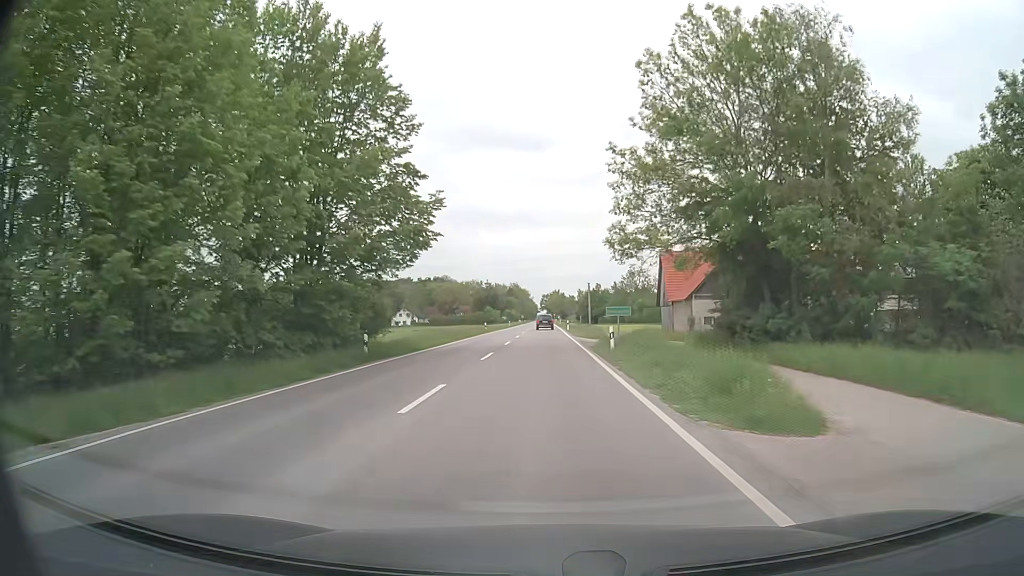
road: secondary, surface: asphalt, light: Day
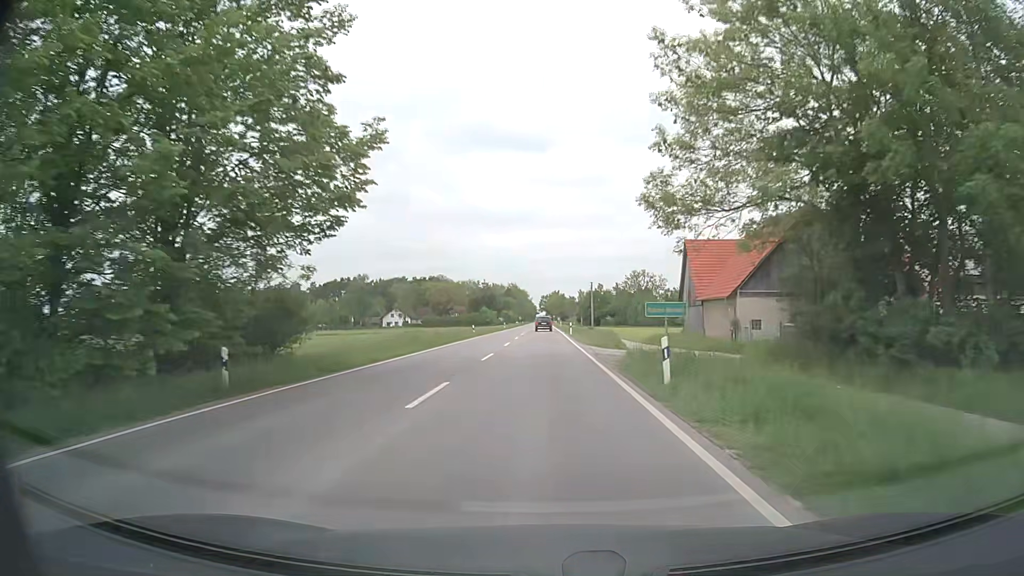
(0.0, +11.4) m; 0°
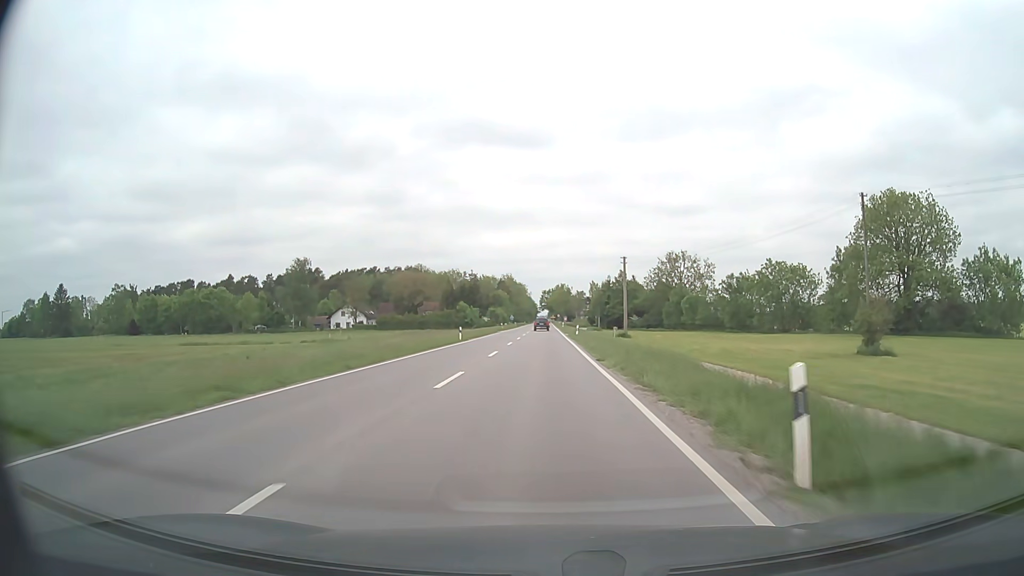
(+0.1, +56.6) m; 0°
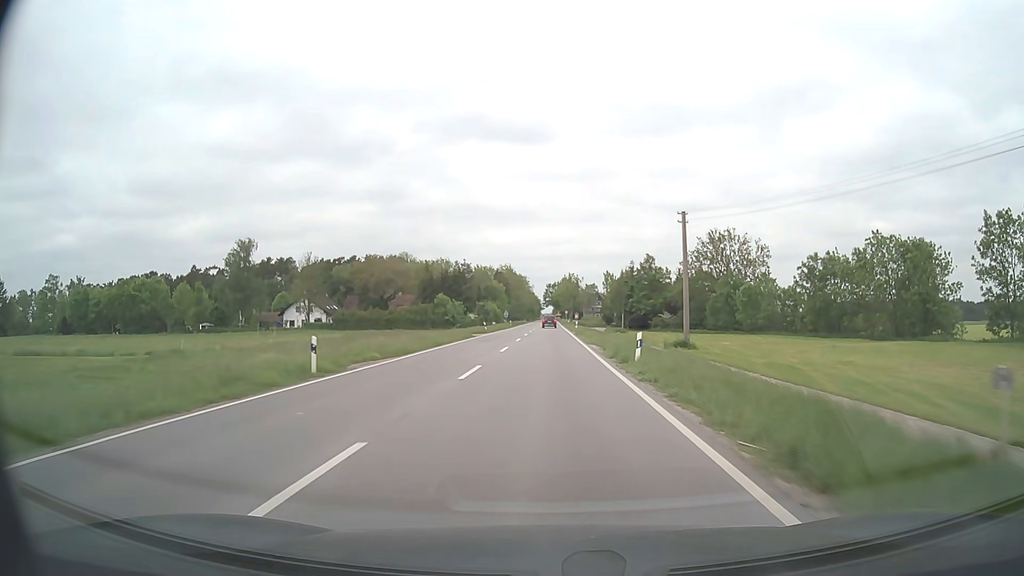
(-0.1, +34.2) m; 0°
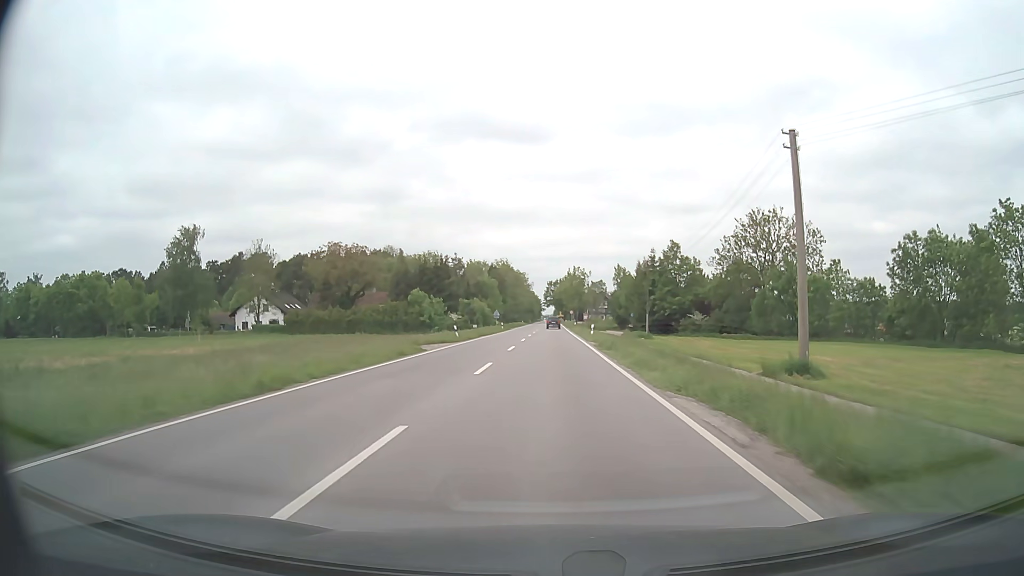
(0.0, +22.8) m; 0°
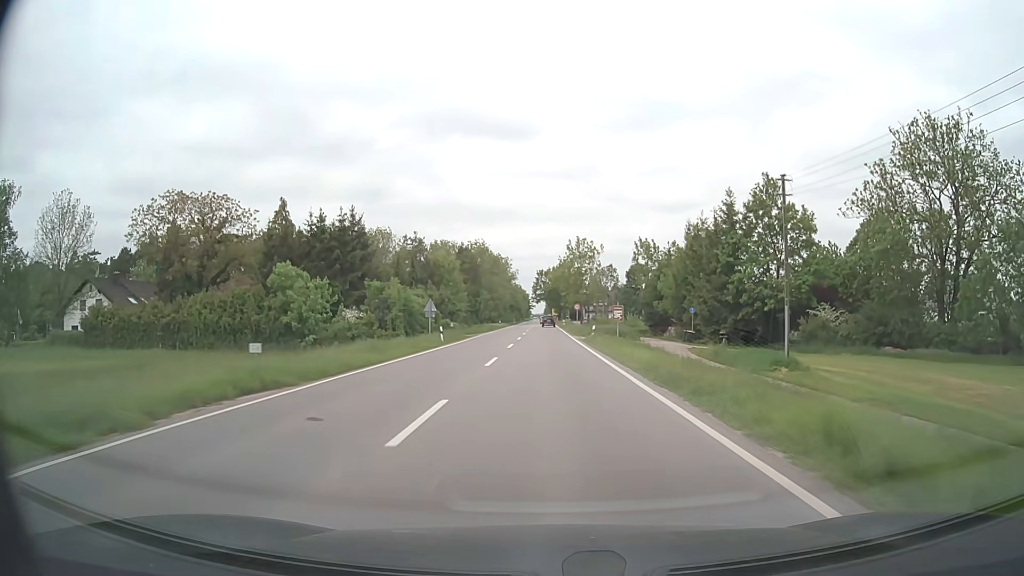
(+0.1, +45.2) m; +1°
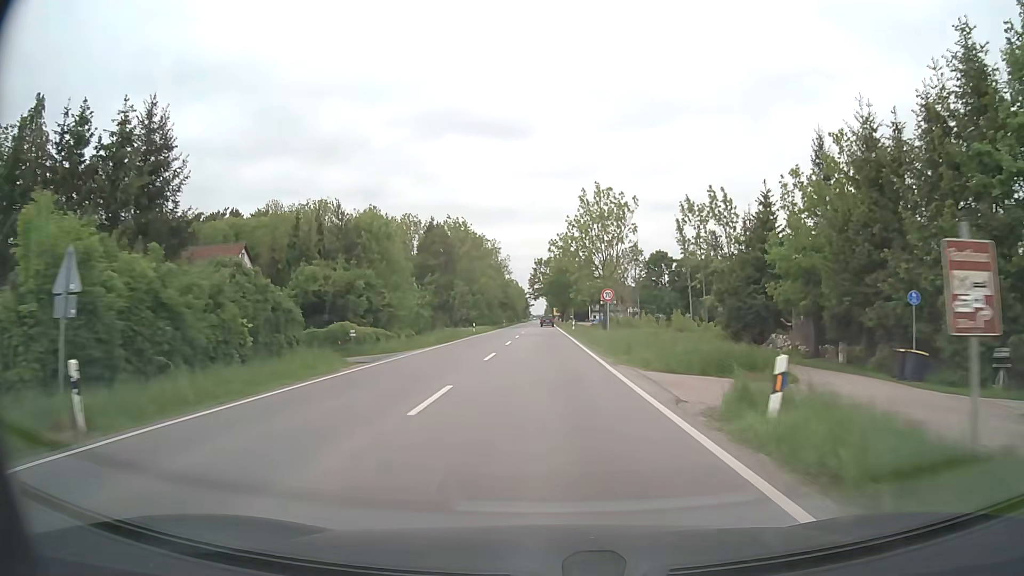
(+0.1, +33.7) m; 0°
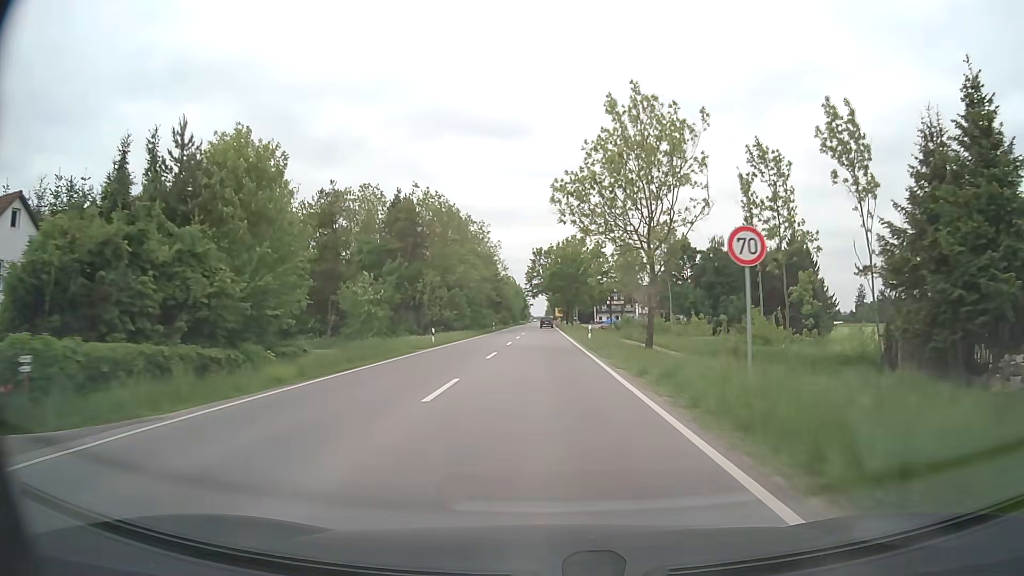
(0.0, +22.4) m; 0°
(0, +10) (0, +20) (0, +30) (0, +40) (0, +50) (0, +60) (0, +70) (0, +80) (0, +90) (0, +100) m
